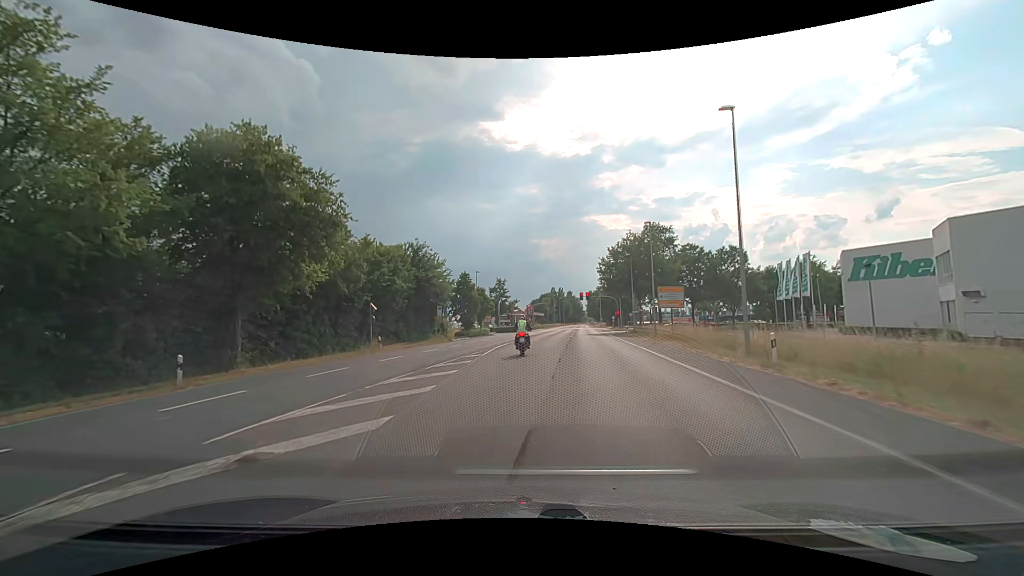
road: secondary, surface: asphalt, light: Day
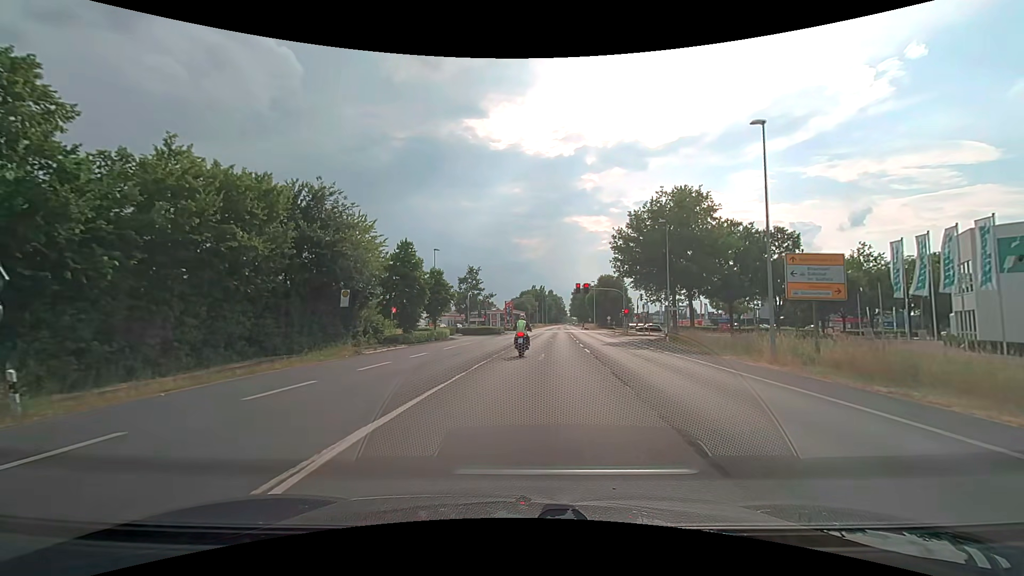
(+0.2, +22.8) m; +3°
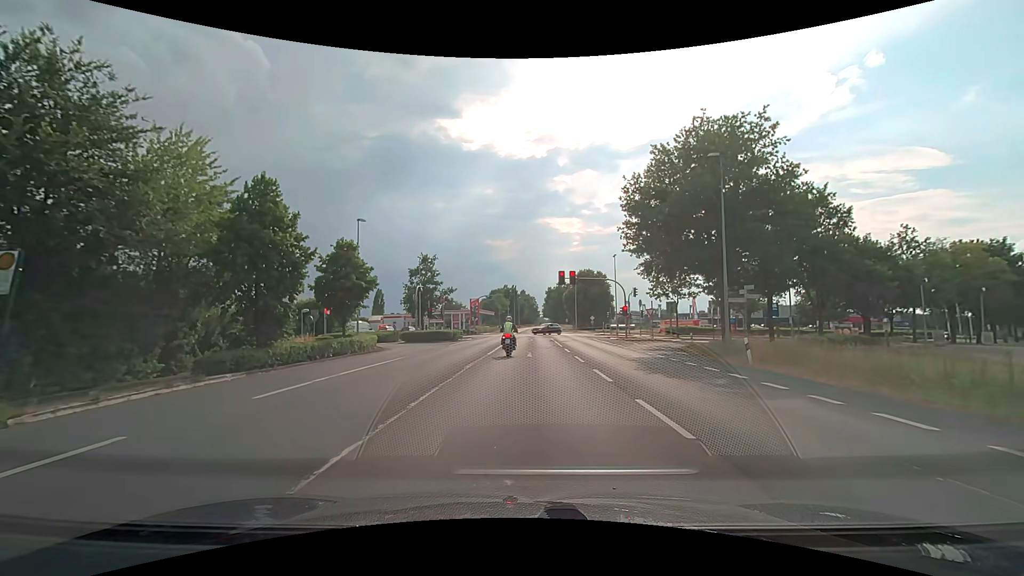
(+0.5, +17.1) m; +3°
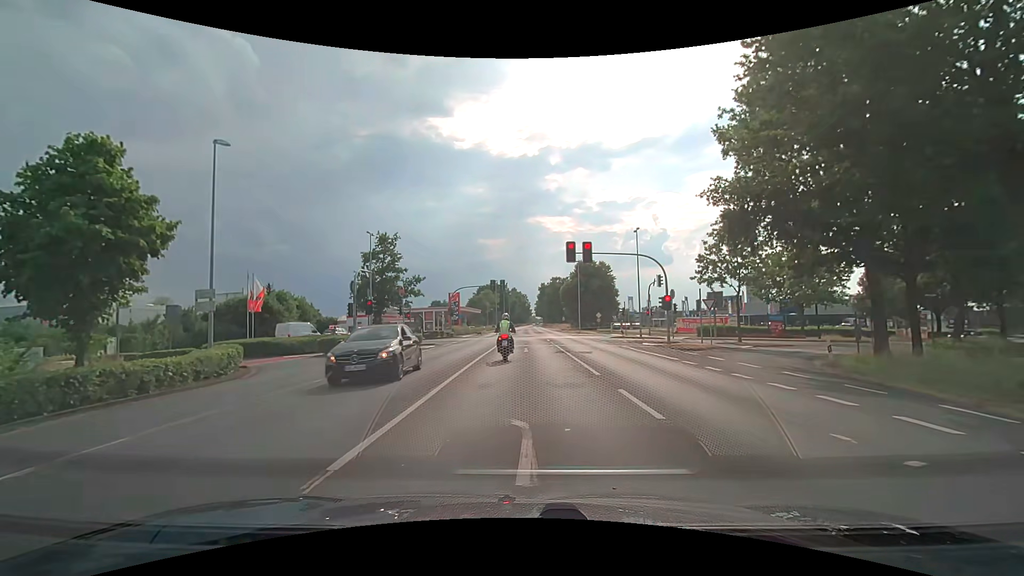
(+0.1, +17.2) m; 0°
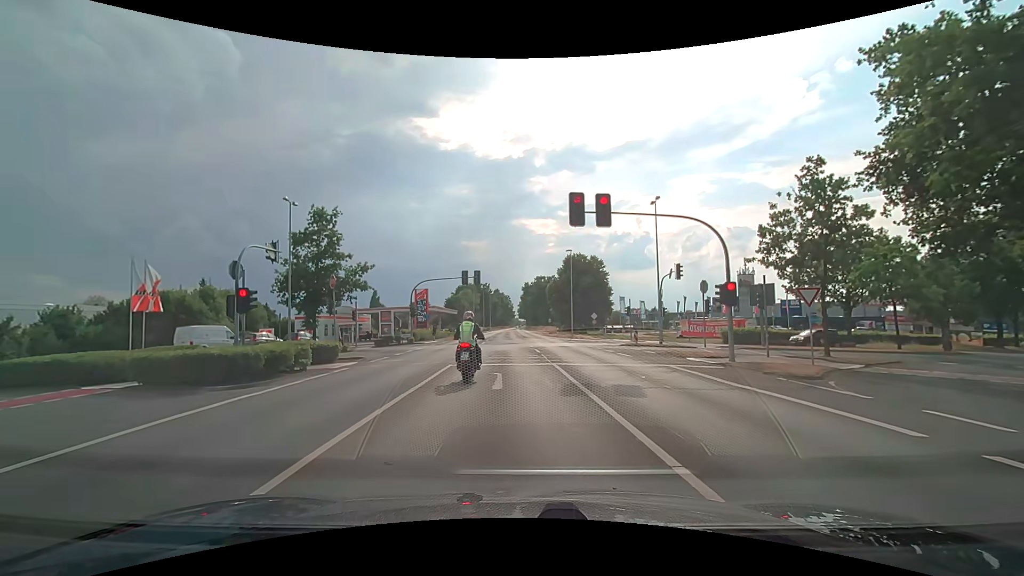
(+0.3, +12.6) m; +3°
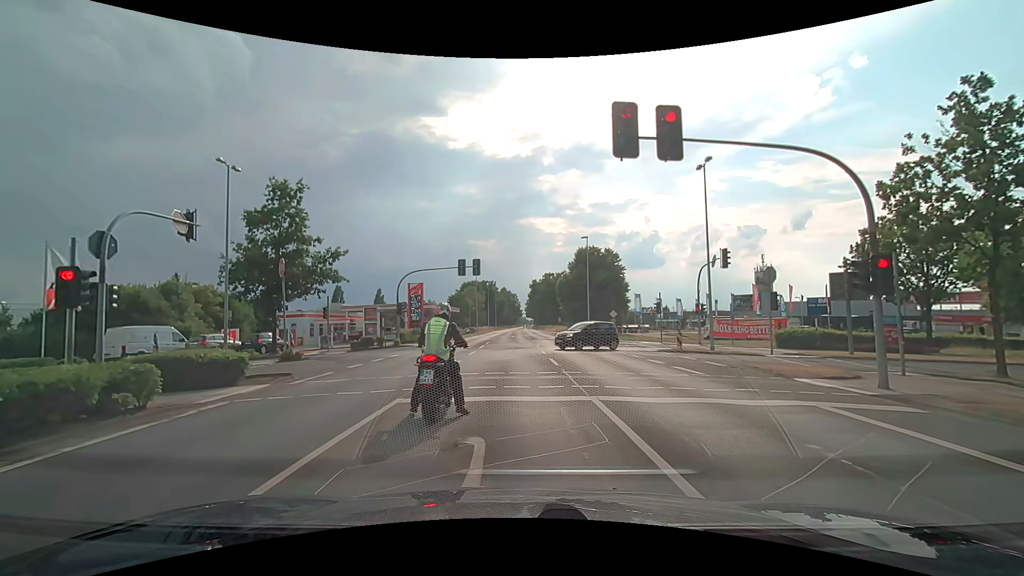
(-0.2, +8.0) m; -3°
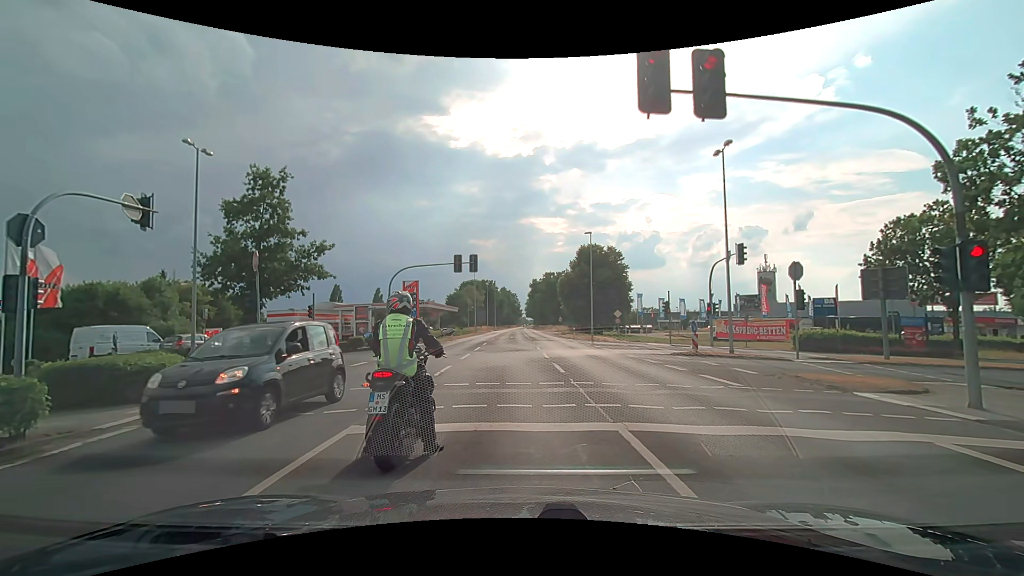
(0.0, +2.4) m; +1°
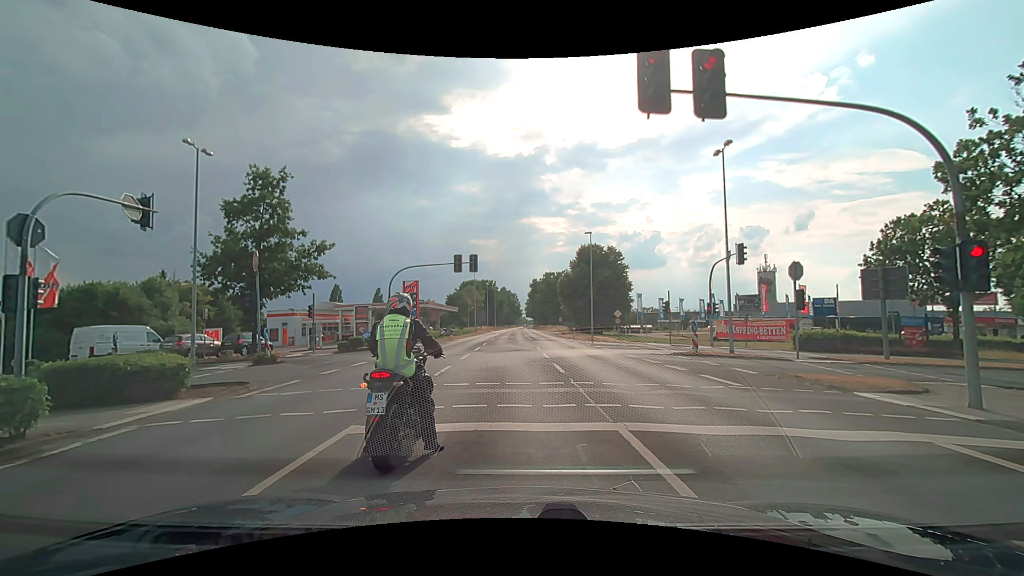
(0.0, 0.0) m; 0°
